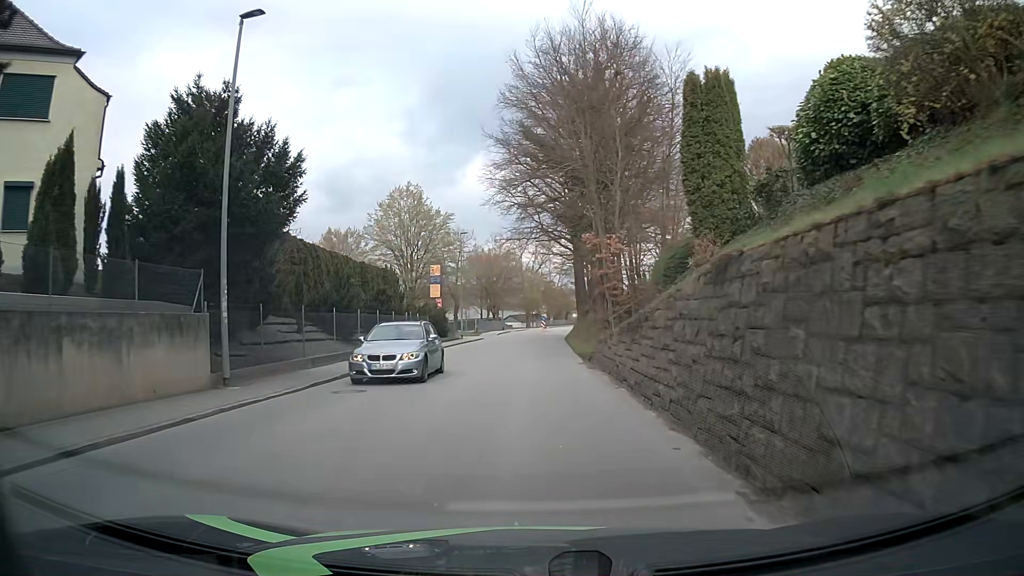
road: tertiary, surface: asphalt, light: Day
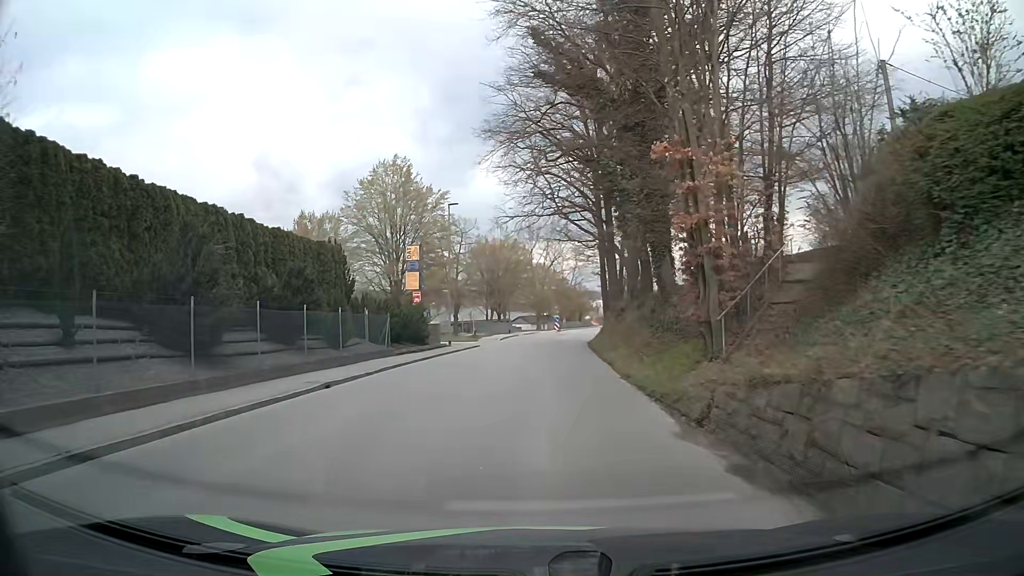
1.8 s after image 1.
(+0.1, +13.6) m; 0°
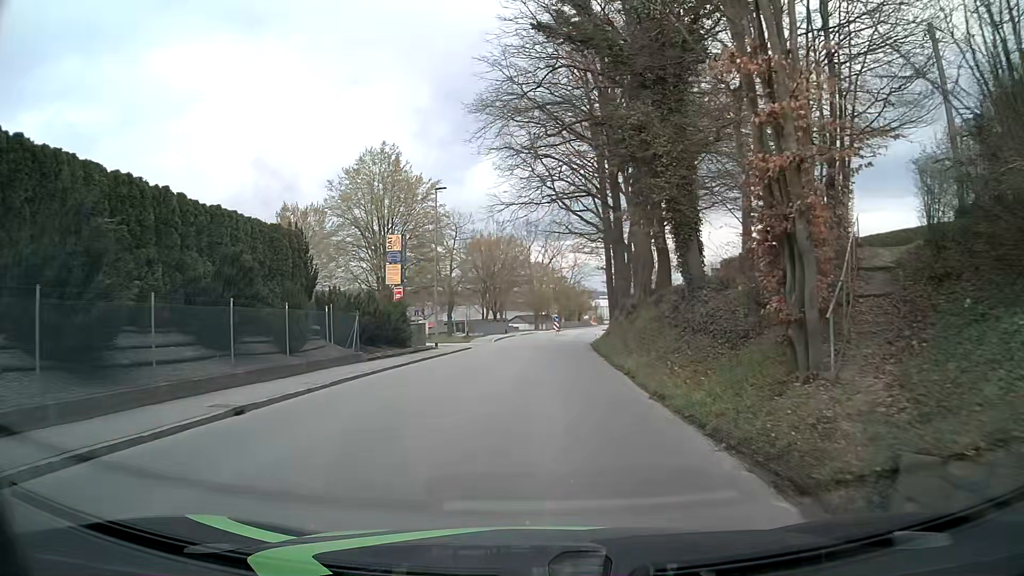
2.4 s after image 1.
(0.0, +4.5) m; -1°
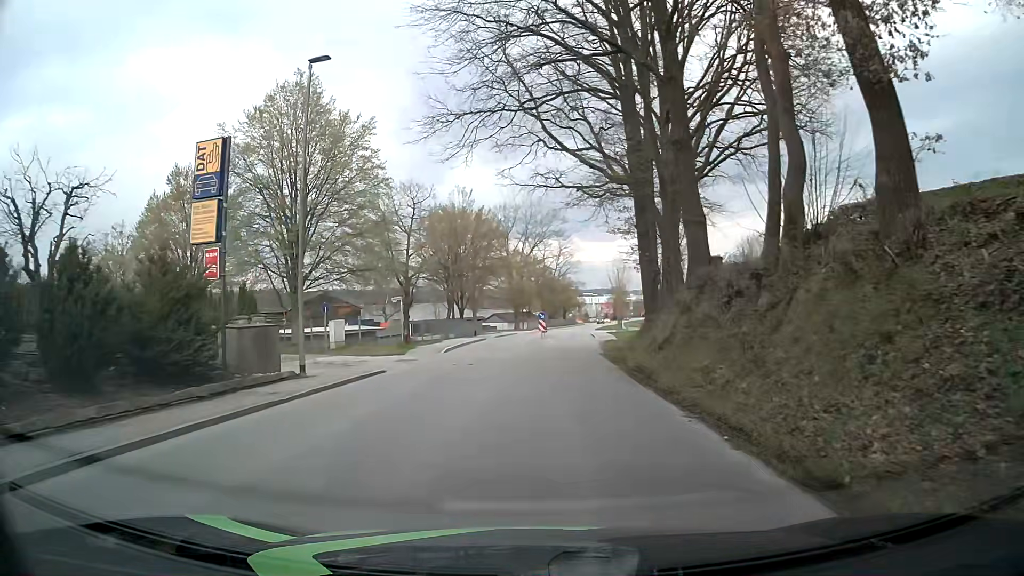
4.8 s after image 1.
(+0.5, +18.0) m; 0°
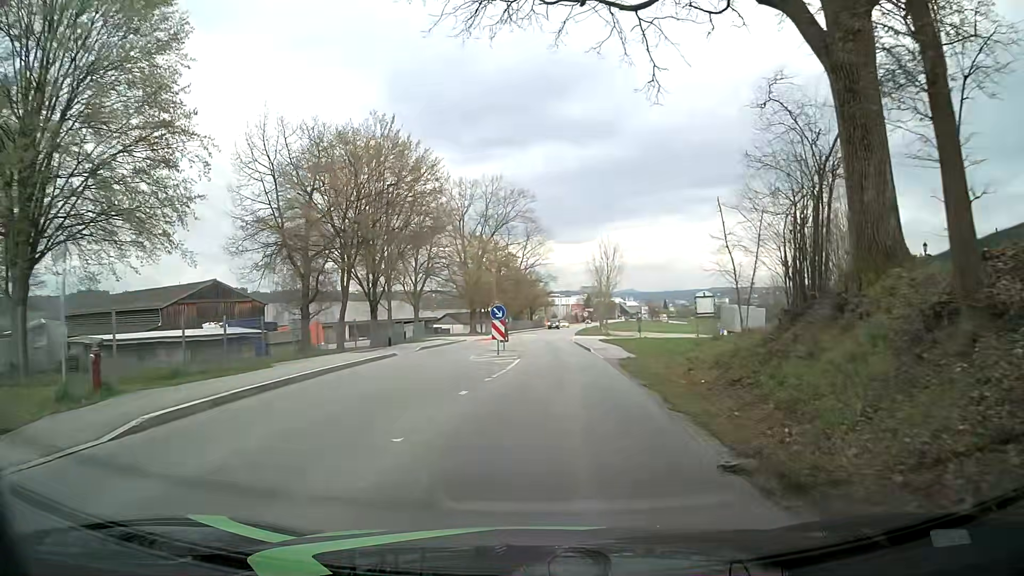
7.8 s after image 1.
(+1.2, +22.4) m; +5°
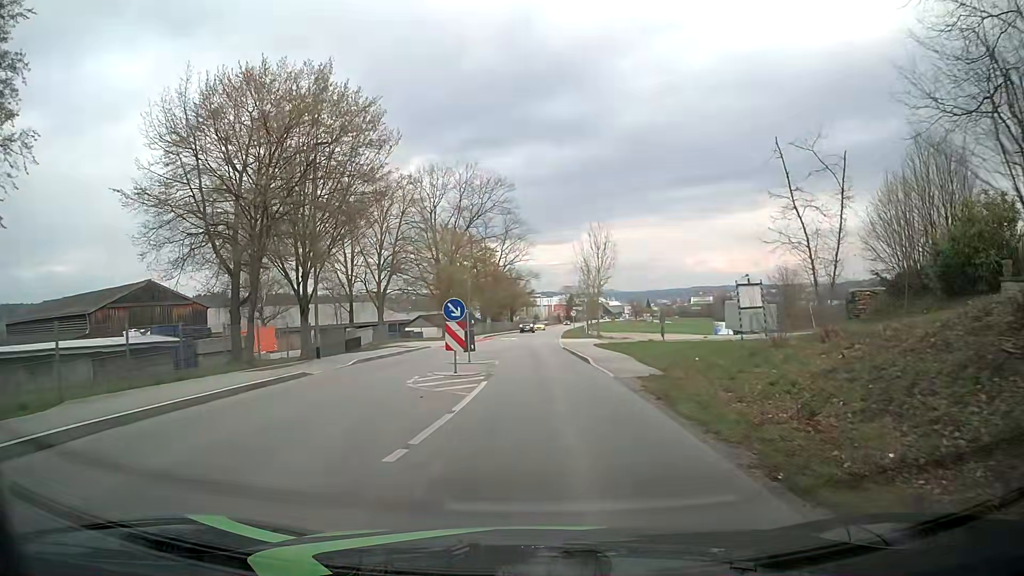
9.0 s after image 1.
(0.0, +9.0) m; 0°
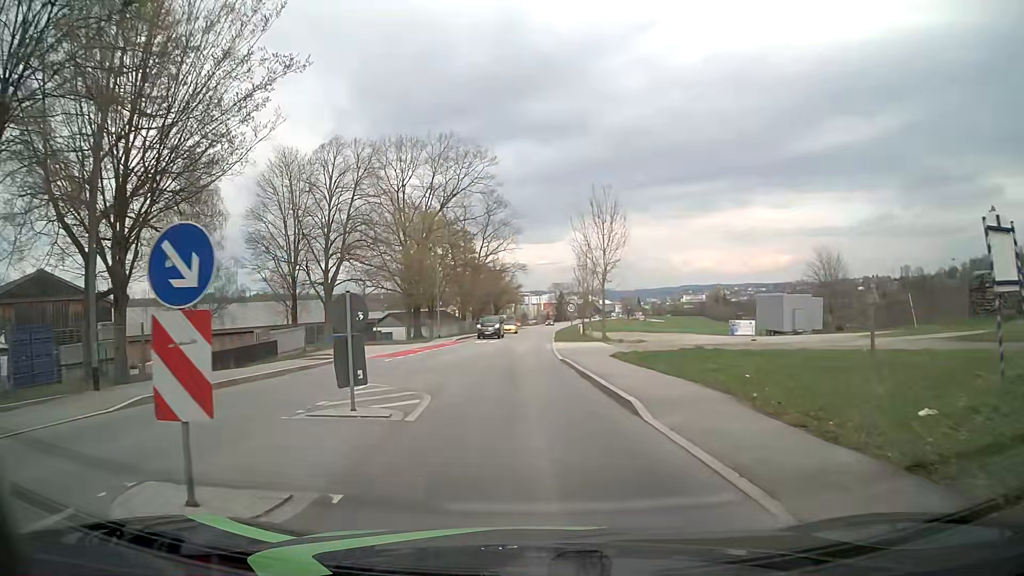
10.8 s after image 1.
(+0.3, +13.5) m; +1°
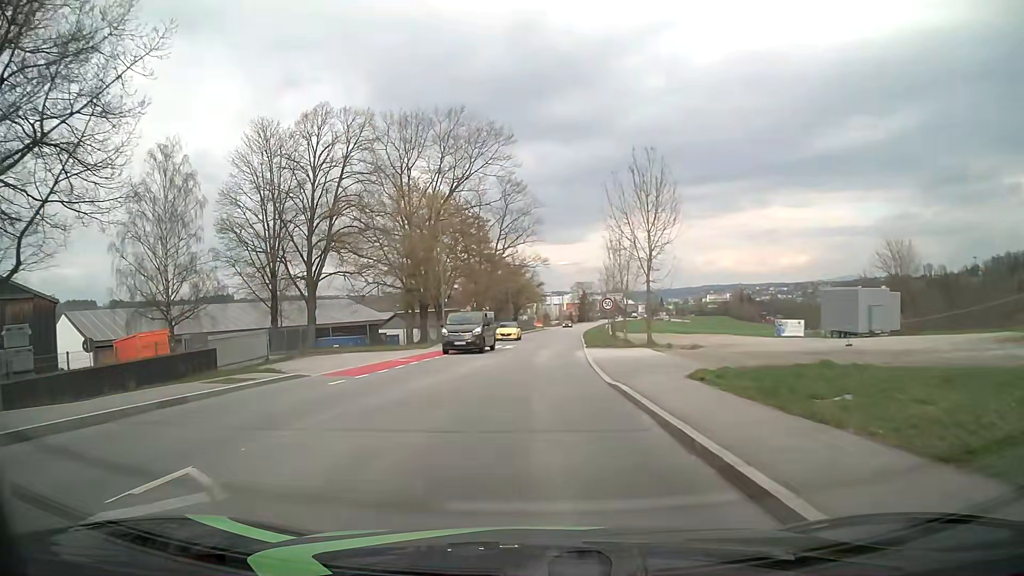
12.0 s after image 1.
(-0.1, +9.0) m; -2°
(0, +10) (0, +20) (+1, +30) (+1, +40) (+2, +50) (+3, +60) (+4, +70) (+5, +80) (+6, +90) (+7, +100) m
